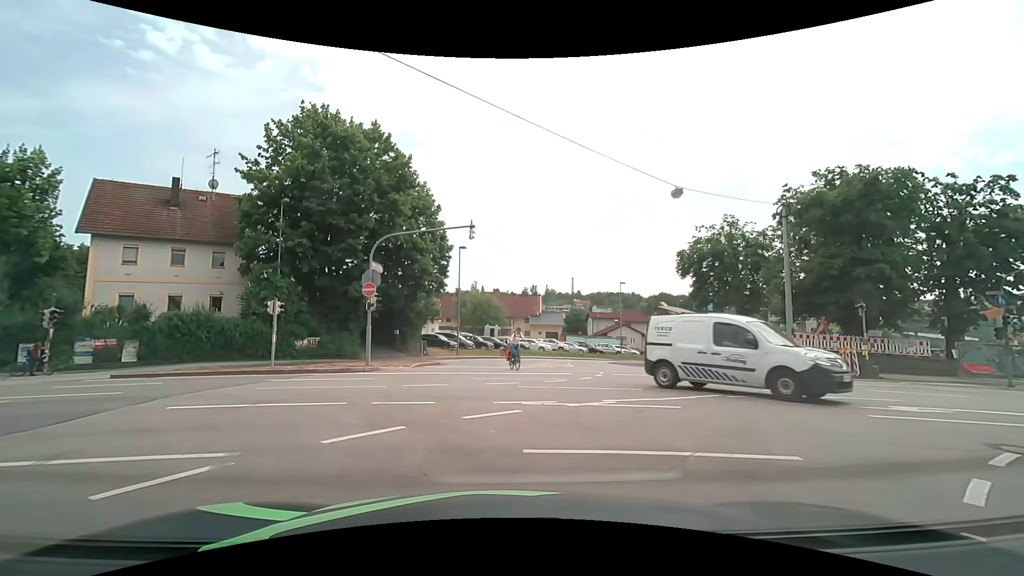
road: unclassified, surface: asphalt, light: Day
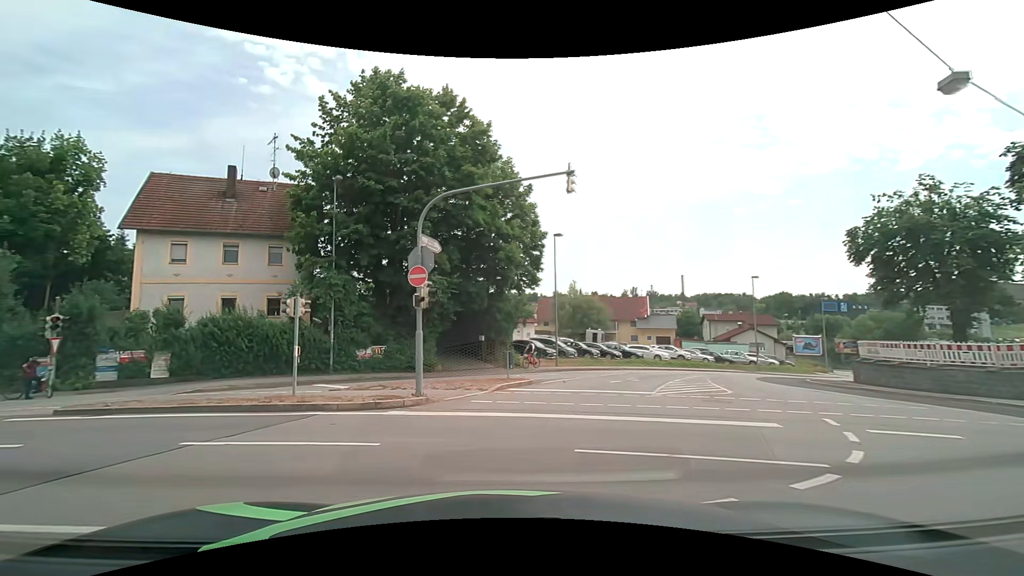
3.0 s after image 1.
(-0.4, +8.5) m; -11°
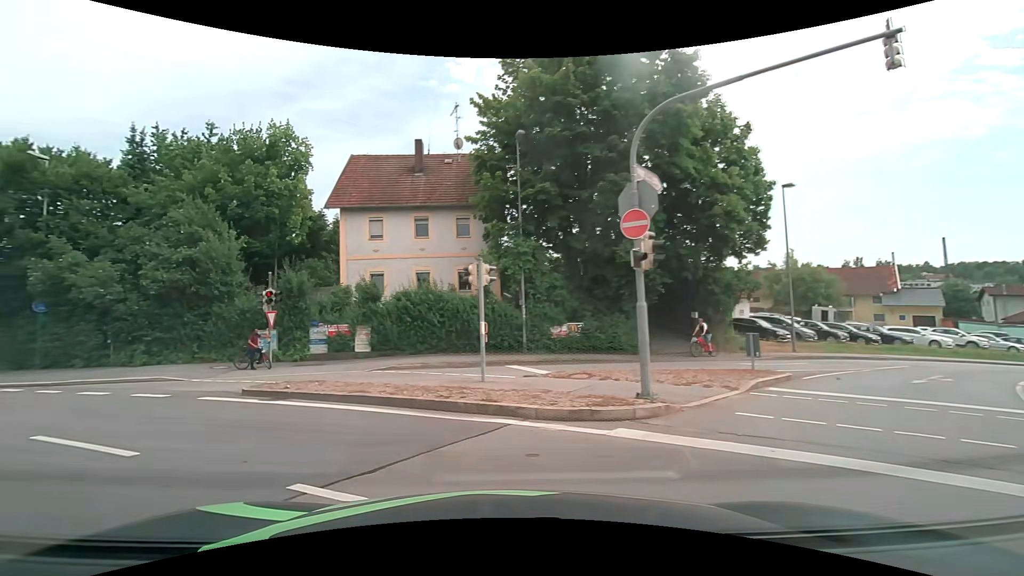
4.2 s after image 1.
(-0.8, +4.5) m; -20°
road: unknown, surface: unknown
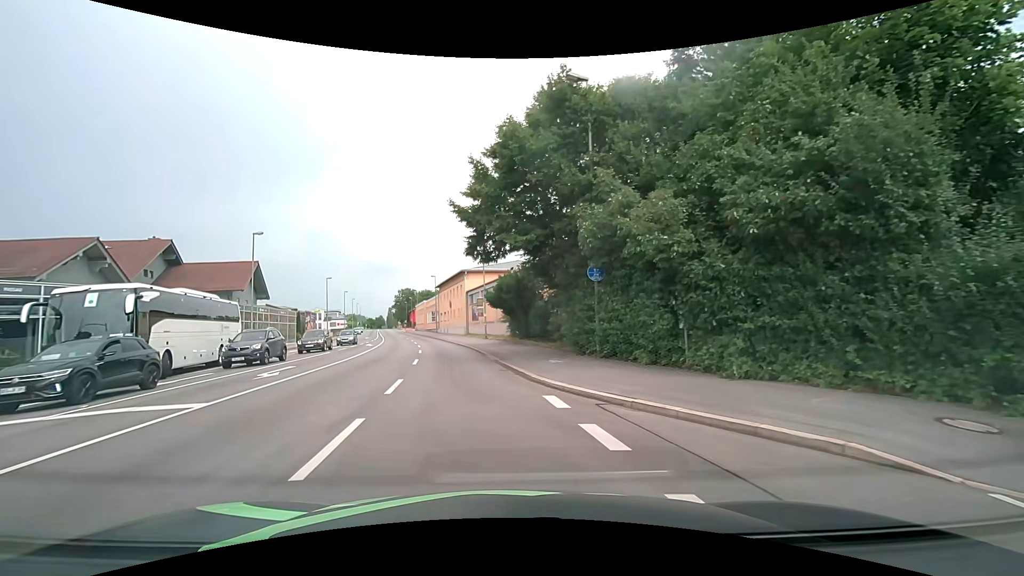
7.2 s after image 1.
(-8.4, +11.9) m; -56°
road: primary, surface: asphalt
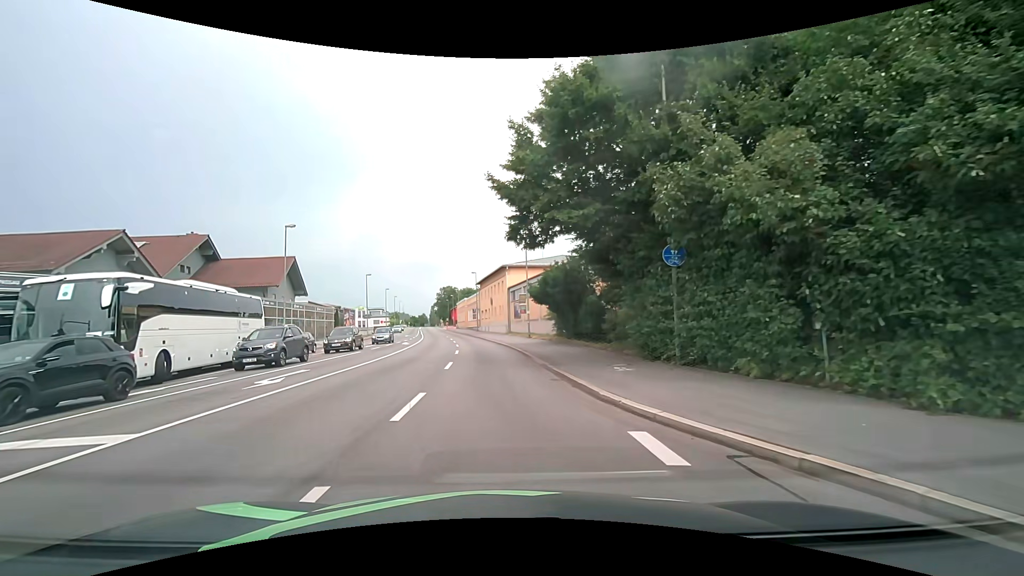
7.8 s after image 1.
(-0.1, +3.6) m; -5°
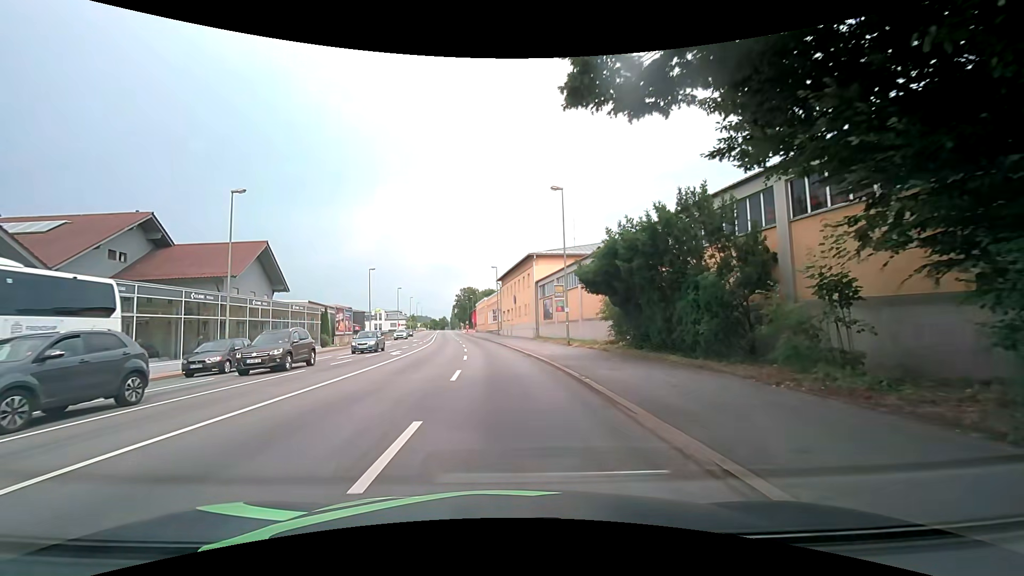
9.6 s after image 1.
(-0.4, +12.4) m; -2°
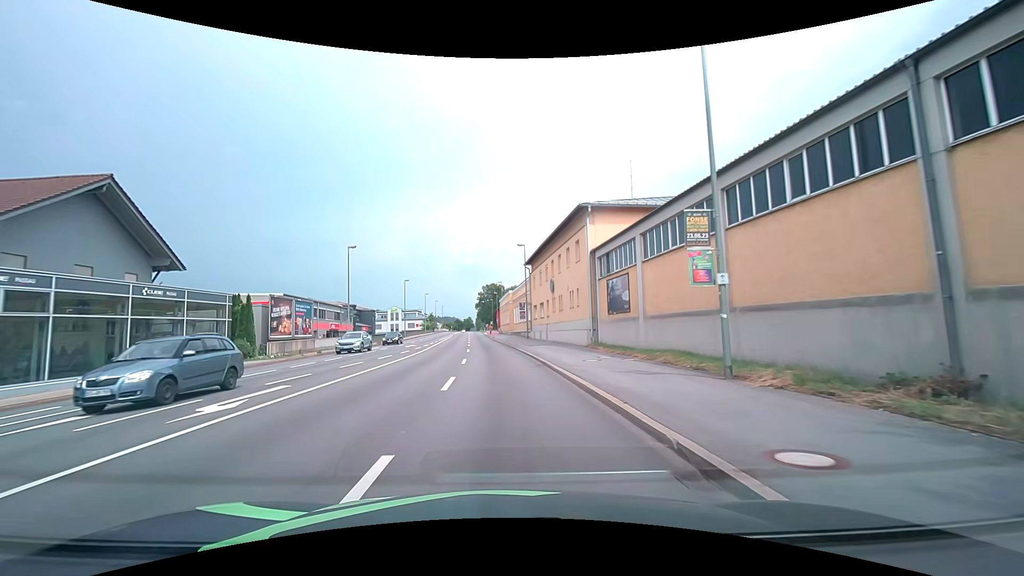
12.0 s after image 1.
(-0.5, +20.4) m; -3°
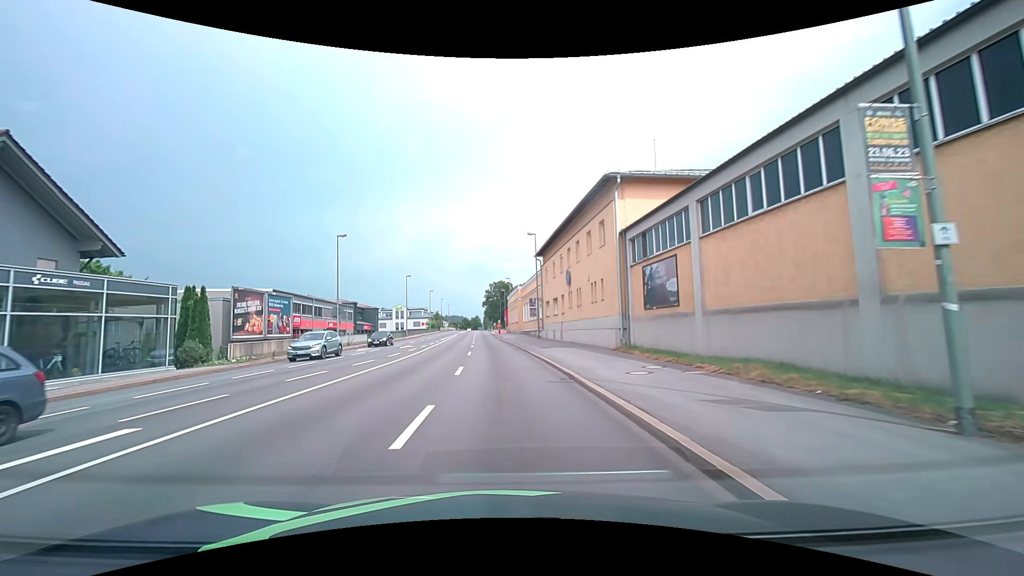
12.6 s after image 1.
(-0.1, +5.7) m; -1°
(0, +10) (0, +20) (-1, +30) (-1, +40) (-2, +50) (-2, +60) (-3, +70) (-4, +80) (-4, +90) (-5, +100) m
